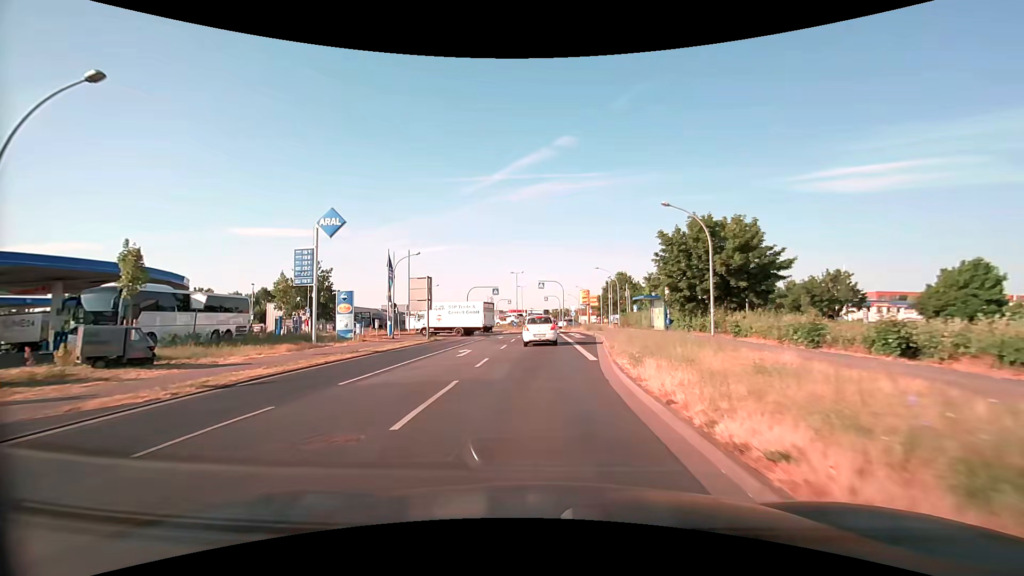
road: tertiary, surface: asphalt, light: Day
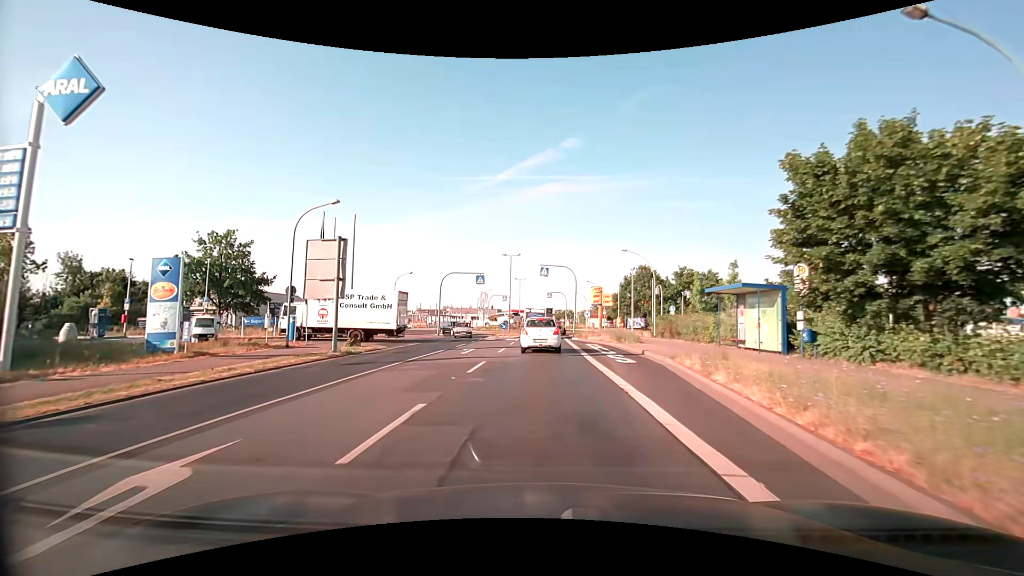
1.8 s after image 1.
(0.0, +18.7) m; 0°
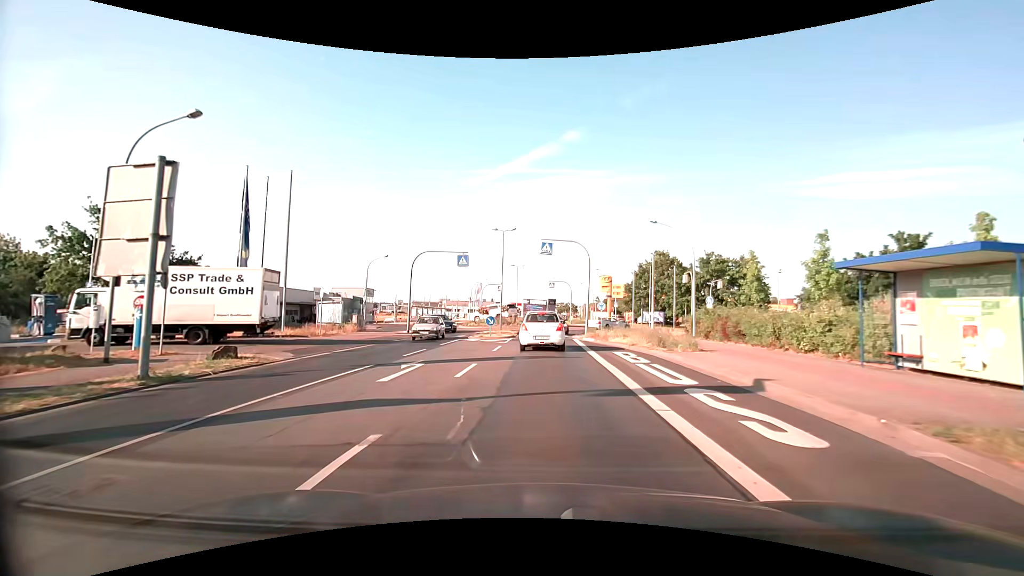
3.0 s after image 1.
(0.0, +10.8) m; 0°
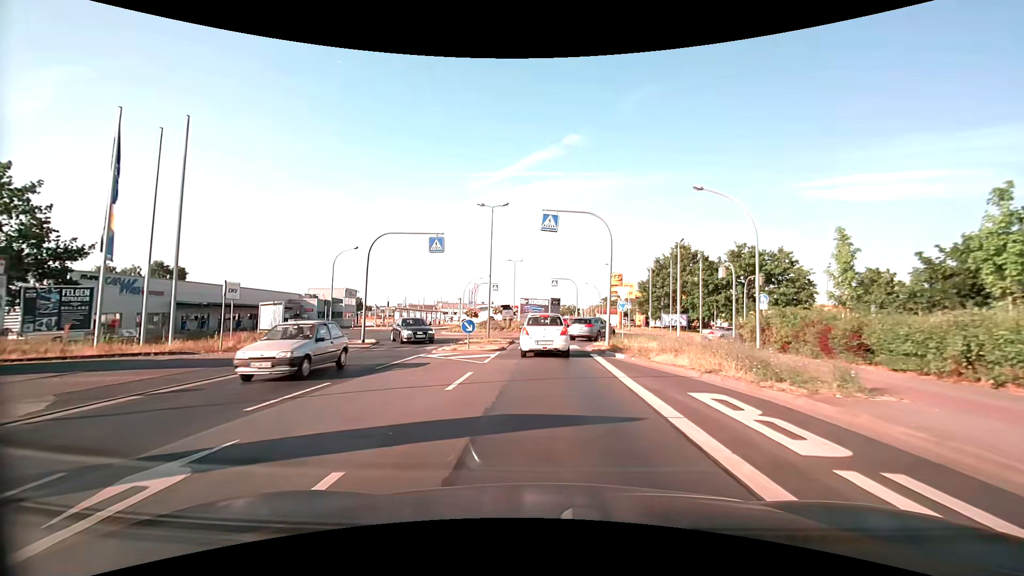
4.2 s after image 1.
(+0.1, +9.2) m; +1°
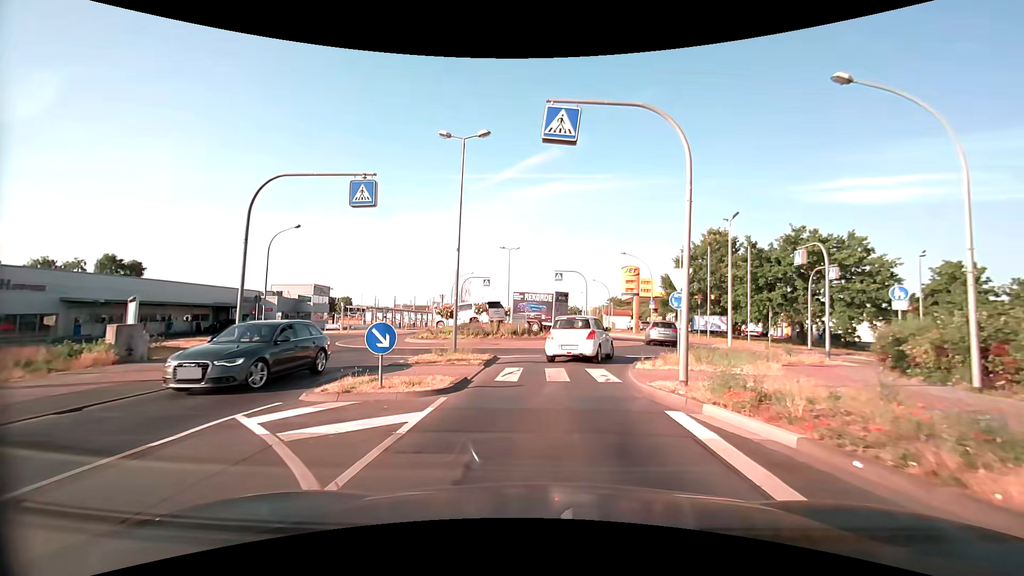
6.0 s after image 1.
(-0.1, +11.1) m; -1°
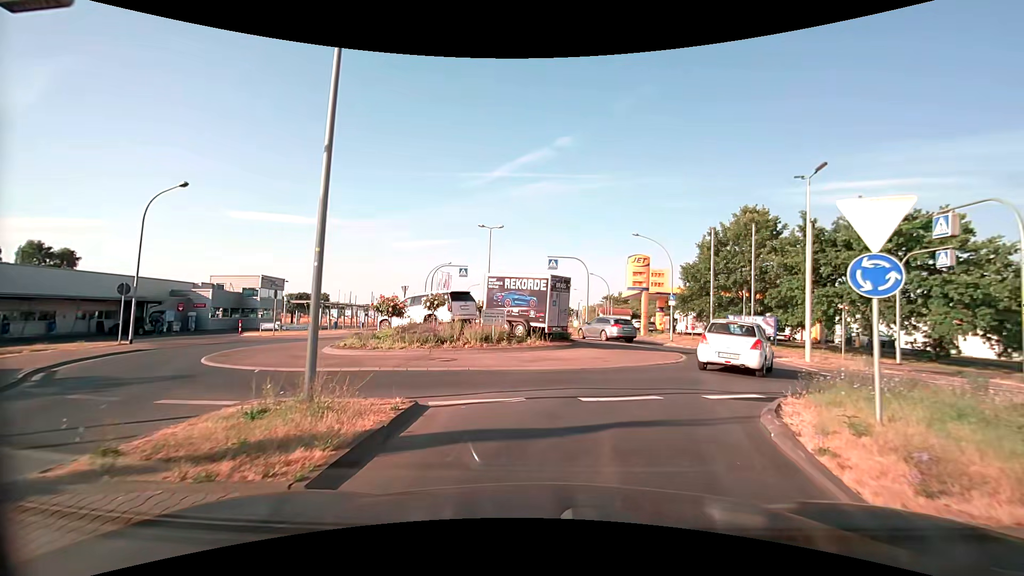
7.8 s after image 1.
(0.0, +10.1) m; +1°
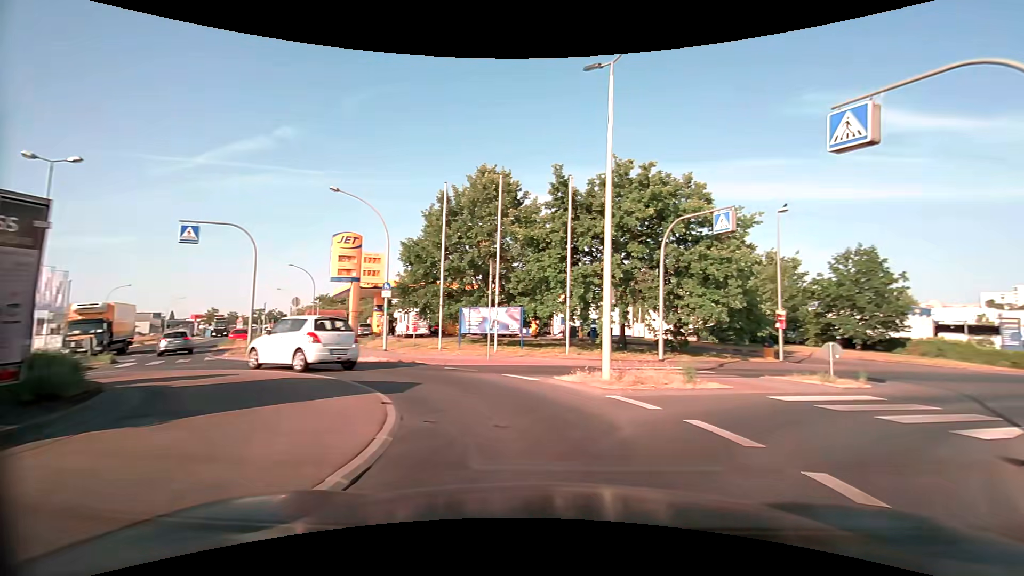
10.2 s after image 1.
(+2.3, +12.5) m; +28°
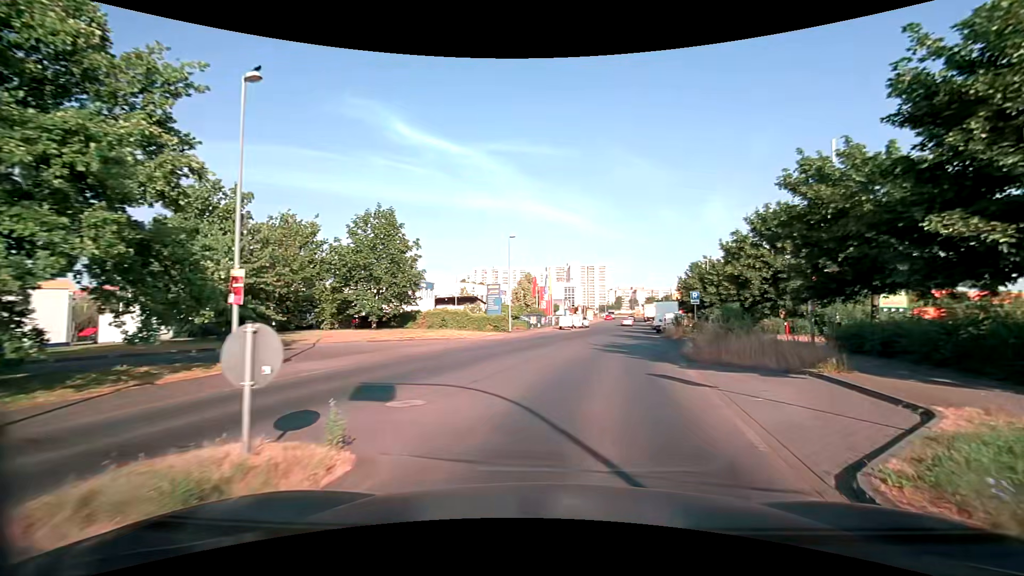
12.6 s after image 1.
(+6.2, +12.2) m; +49°
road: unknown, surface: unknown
(+1, +10) (+3, +20) (+5, +30) (+7, +39) (+9, +49) (+11, +59) (+13, +69) (+15, +79) (+17, +88) (+19, +98) m
